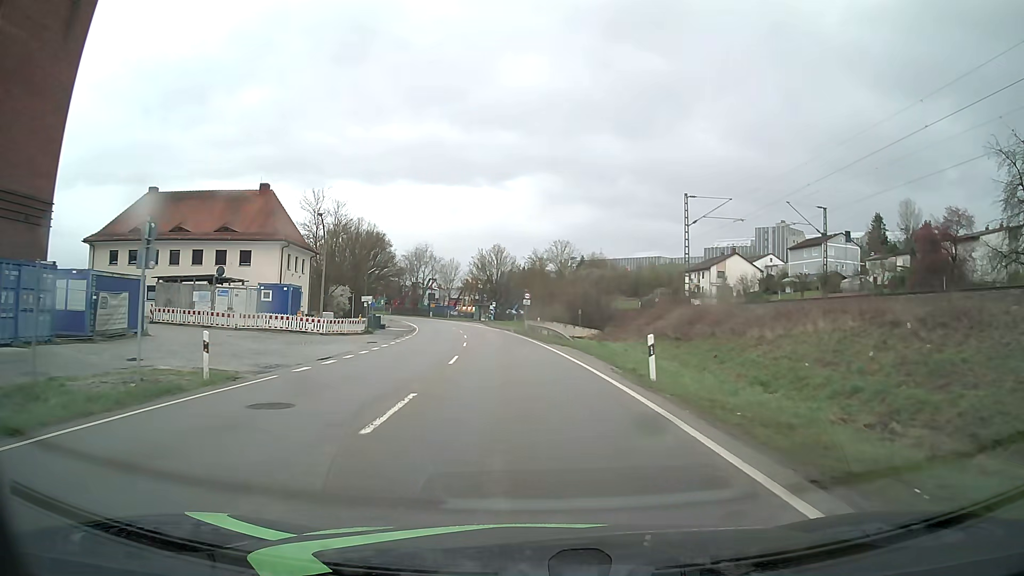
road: primary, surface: asphalt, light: Day
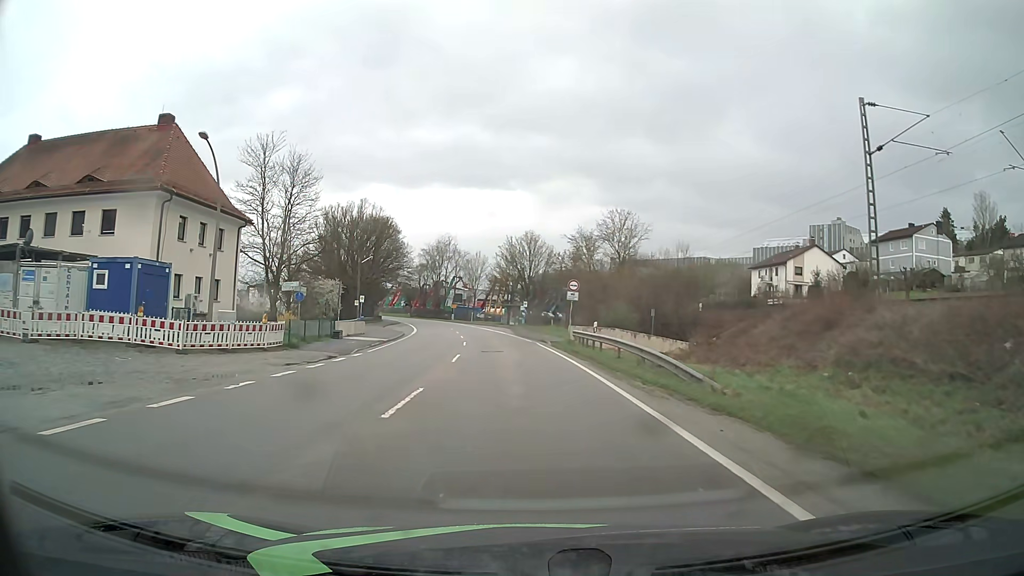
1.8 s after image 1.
(-0.6, +22.8) m; -3°
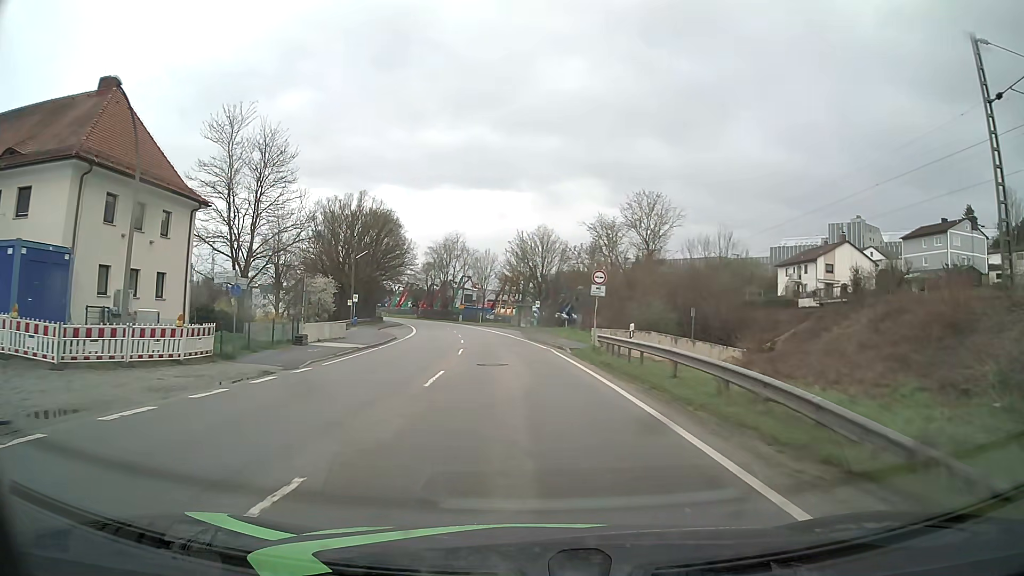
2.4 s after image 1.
(-0.1, +7.6) m; -1°
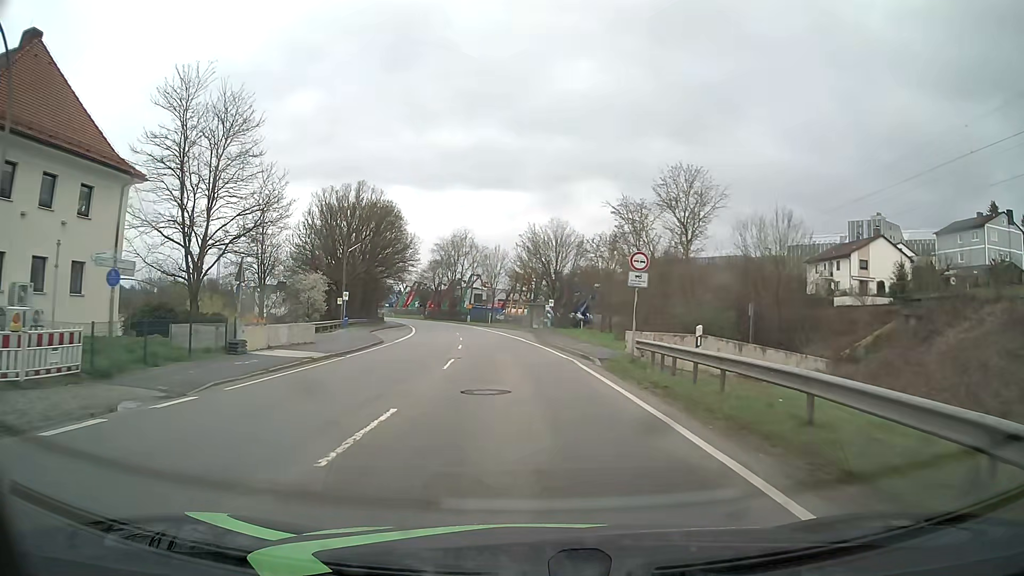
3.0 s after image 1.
(0.0, +7.6) m; -1°
